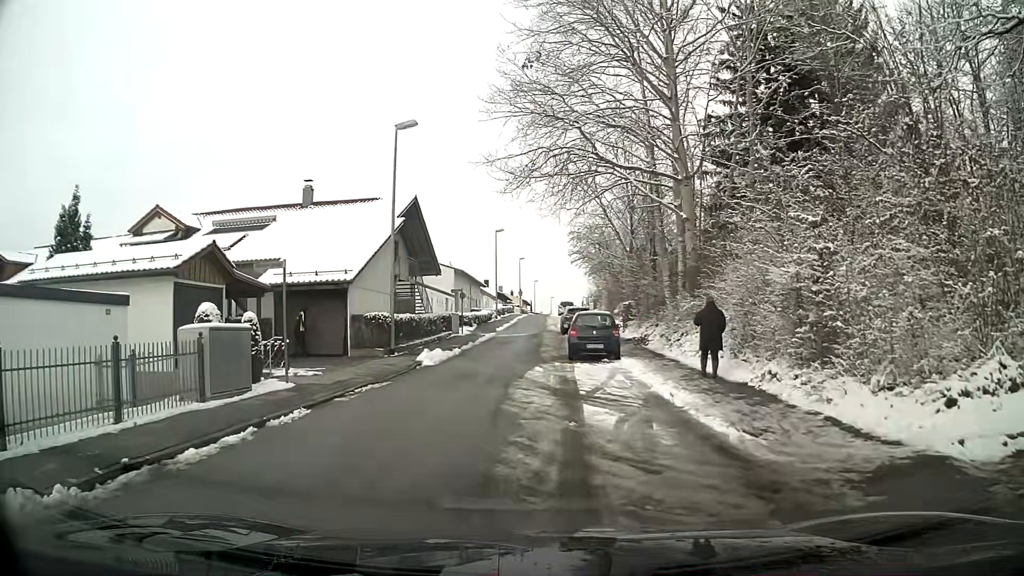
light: Day
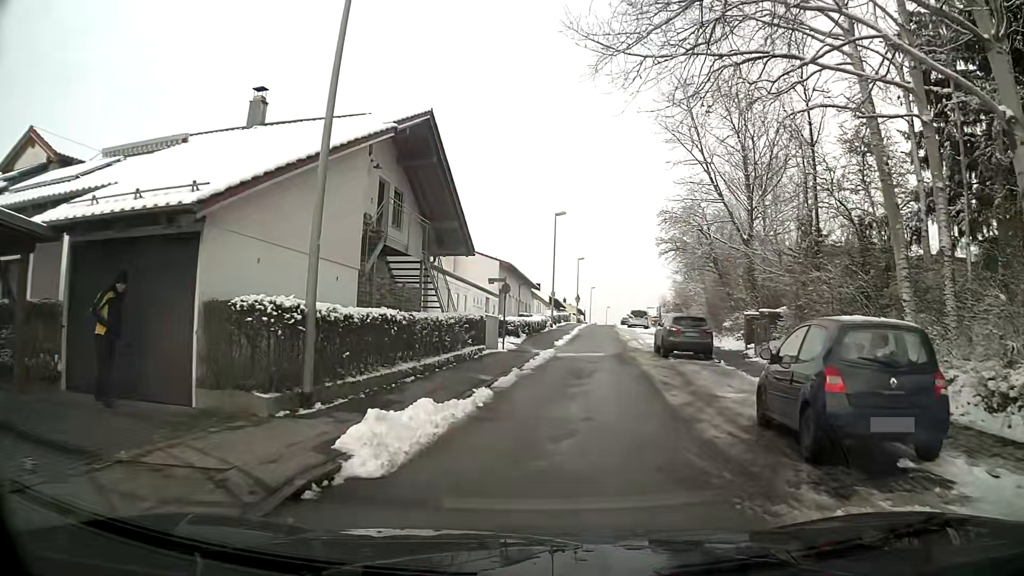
(-1.1, +14.6) m; -3°
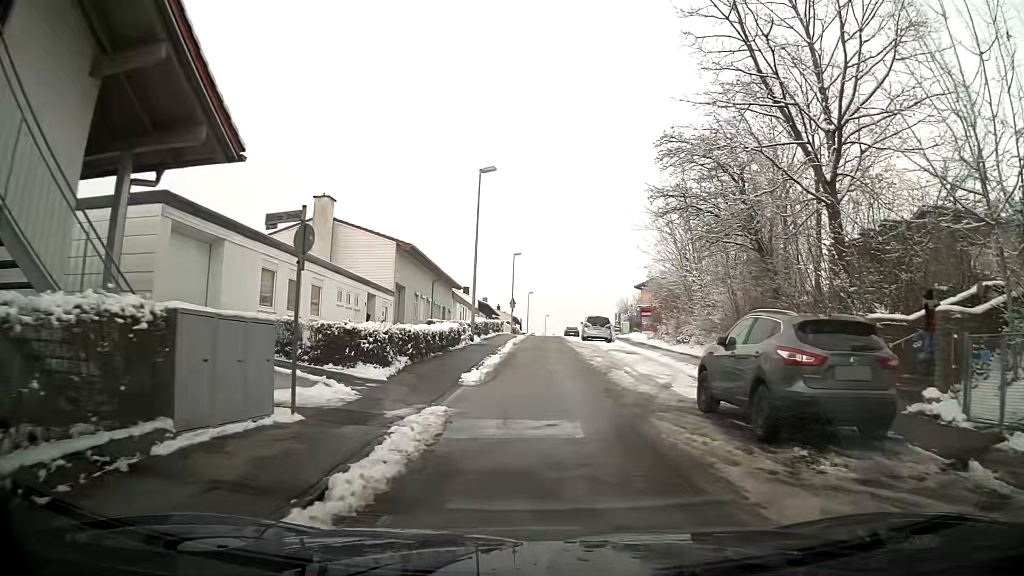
(+1.1, +16.3) m; +6°
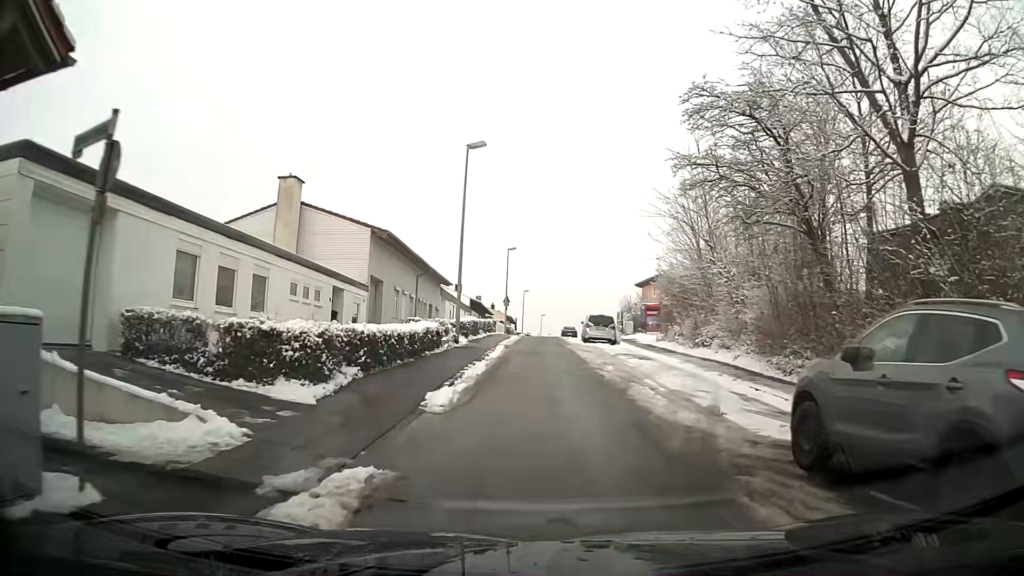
(0.0, +4.4) m; +1°
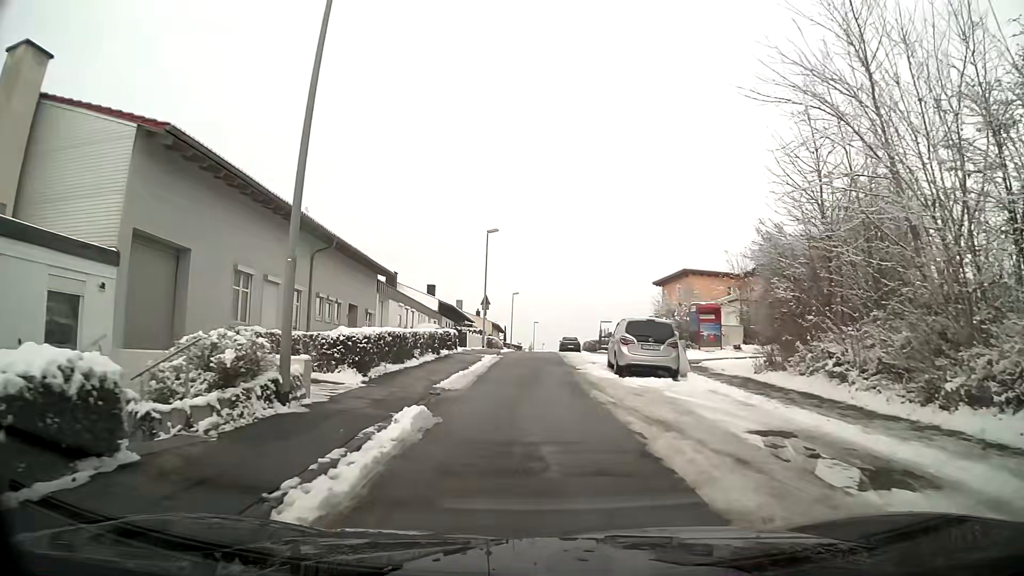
(-0.2, +17.6) m; -1°
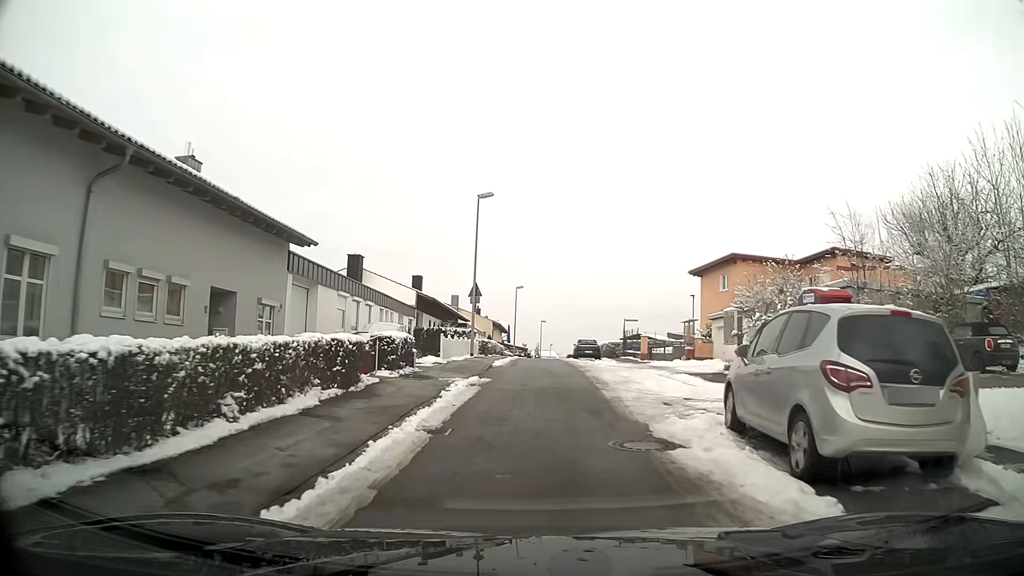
(0.0, +12.6) m; 0°
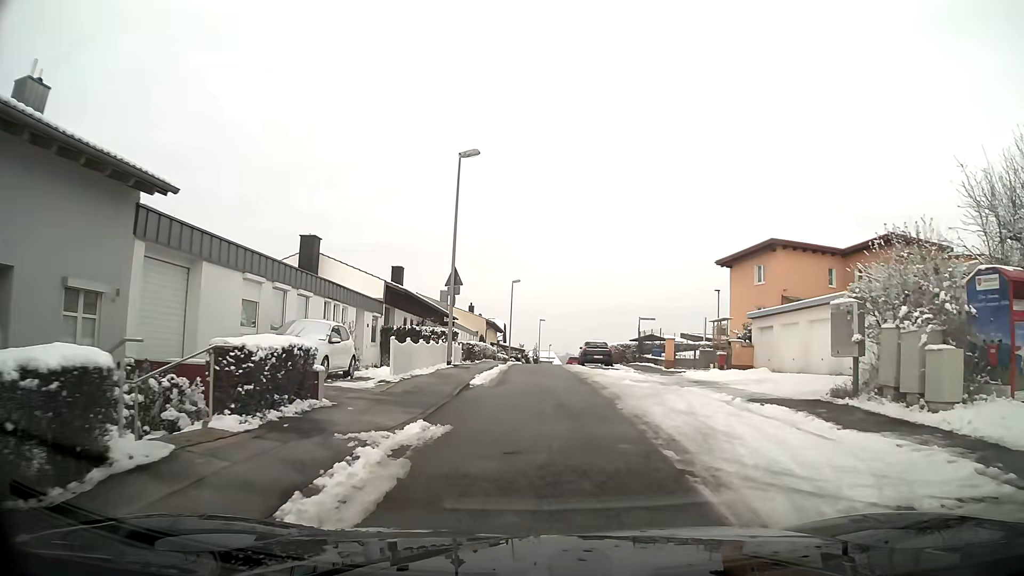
(0.0, +8.2) m; 0°
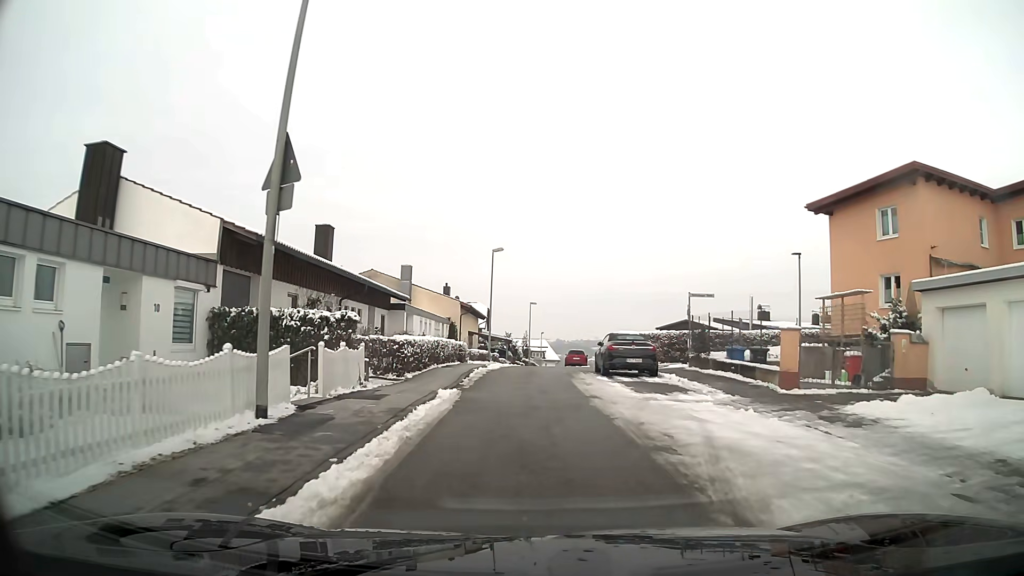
(+0.2, +16.6) m; +1°
(0, +10) (0, +20) (+1, +30) (+10, +33) (+20, +35) (+30, +37) (+40, +39) (+50, +40) (+60, +41) (+70, +42) m
